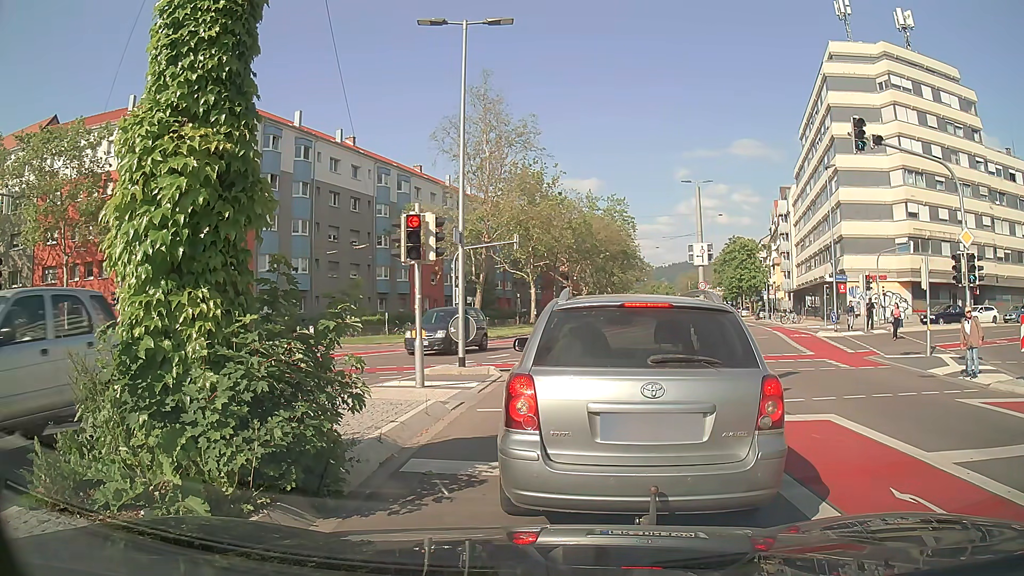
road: secondary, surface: asphalt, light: Day
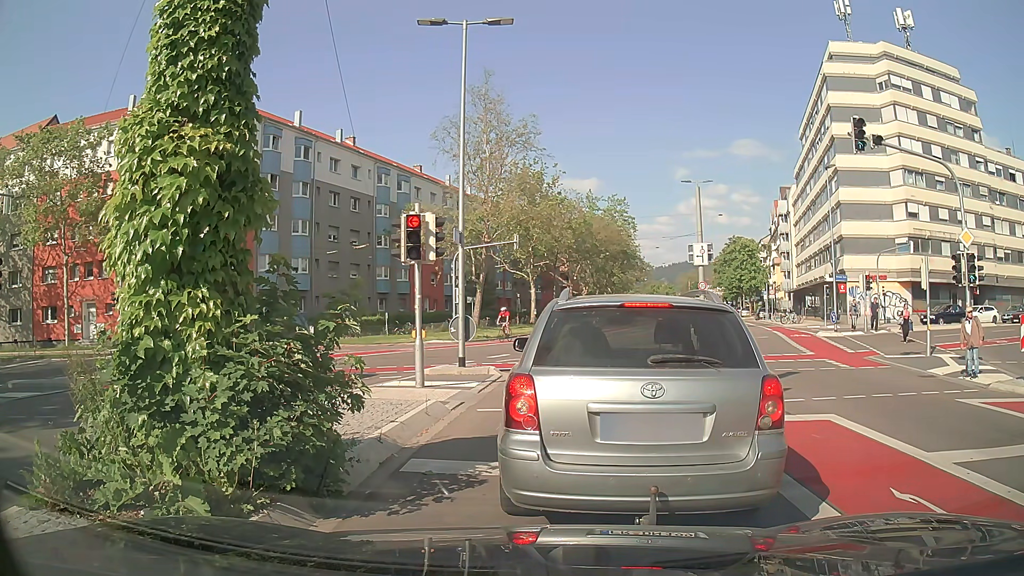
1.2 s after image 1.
(0.0, 0.0) m; 0°
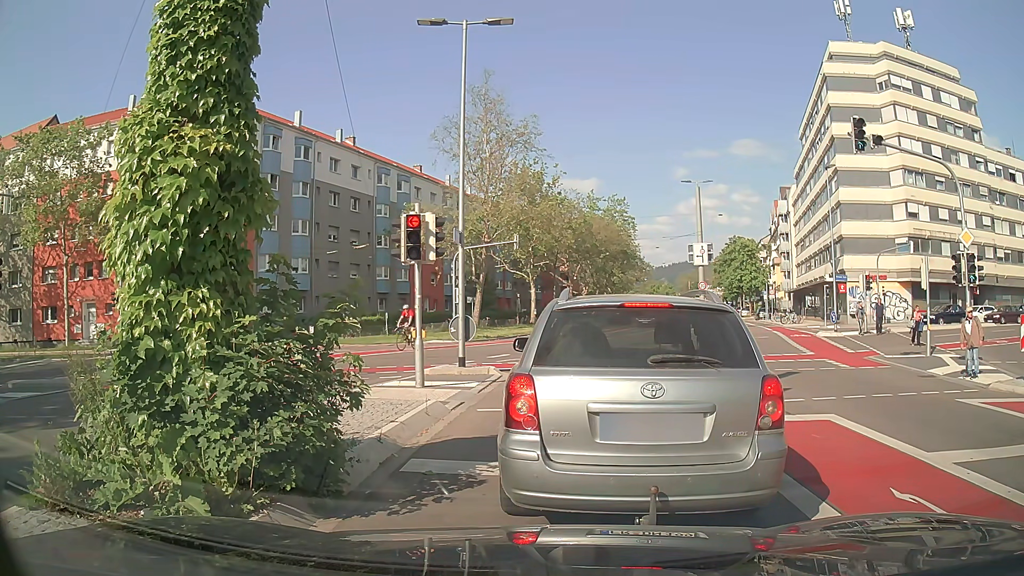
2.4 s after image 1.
(0.0, 0.0) m; 0°
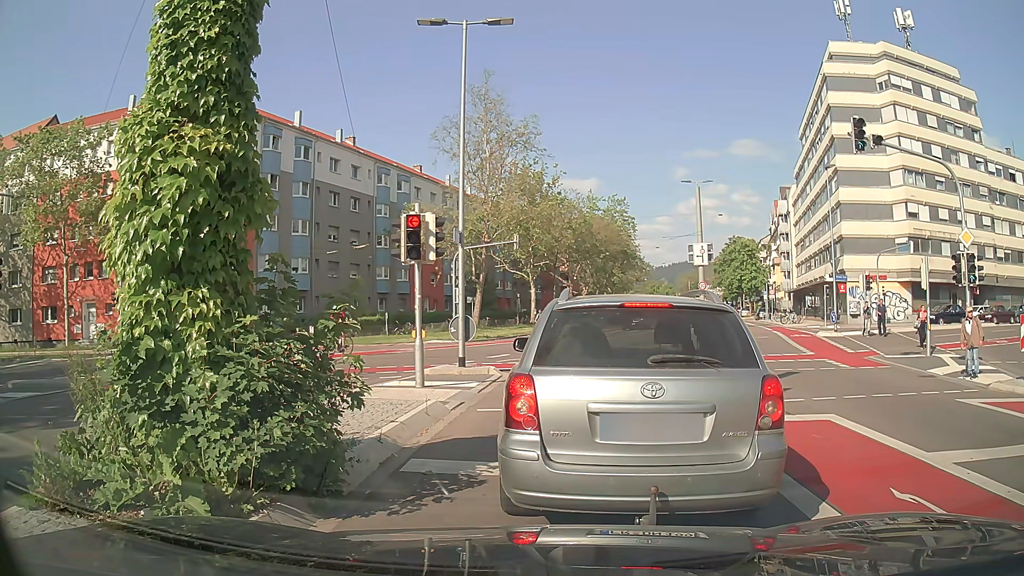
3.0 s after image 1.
(0.0, 0.0) m; 0°
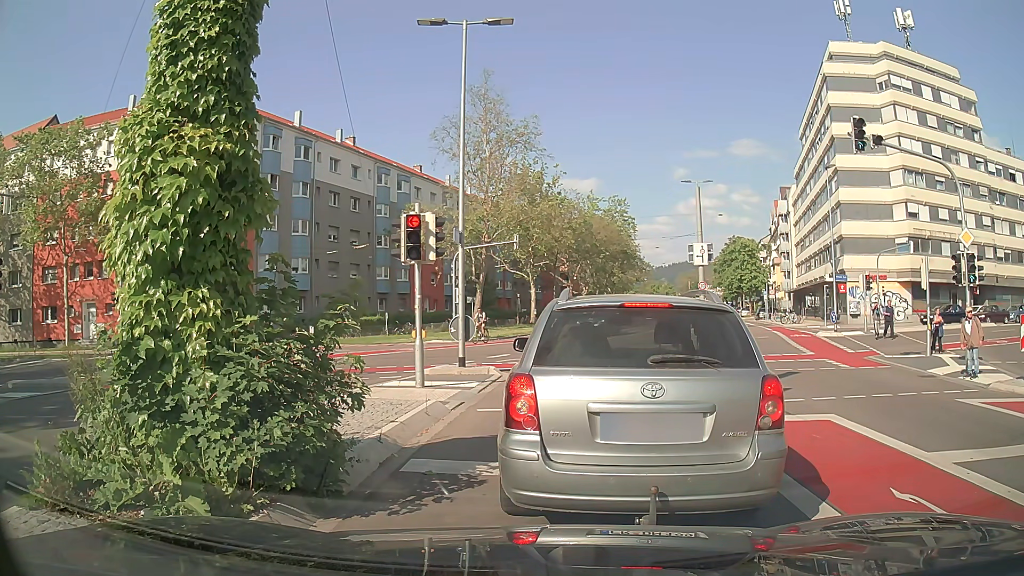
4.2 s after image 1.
(0.0, 0.0) m; 0°
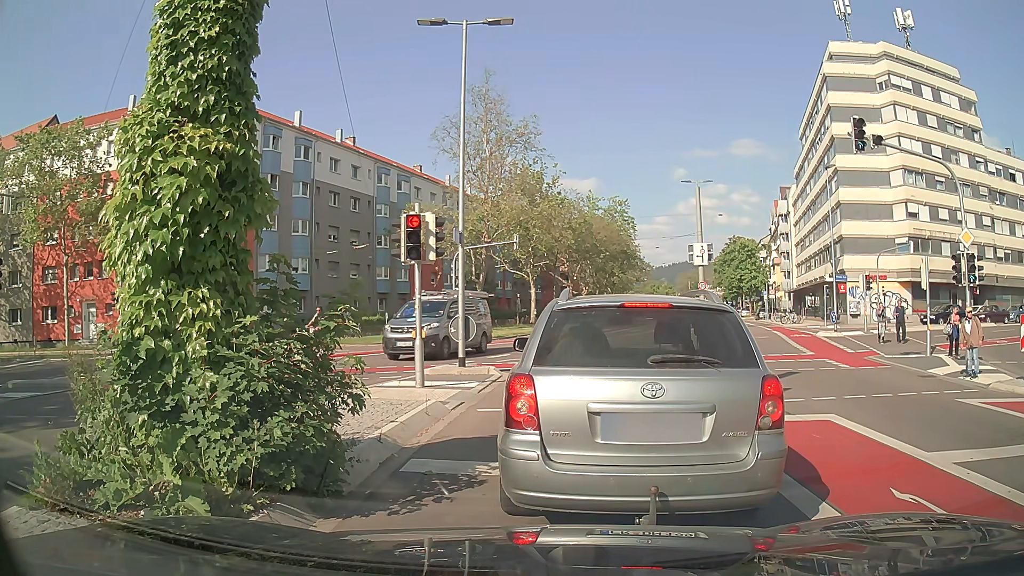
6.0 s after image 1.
(0.0, 0.0) m; 0°
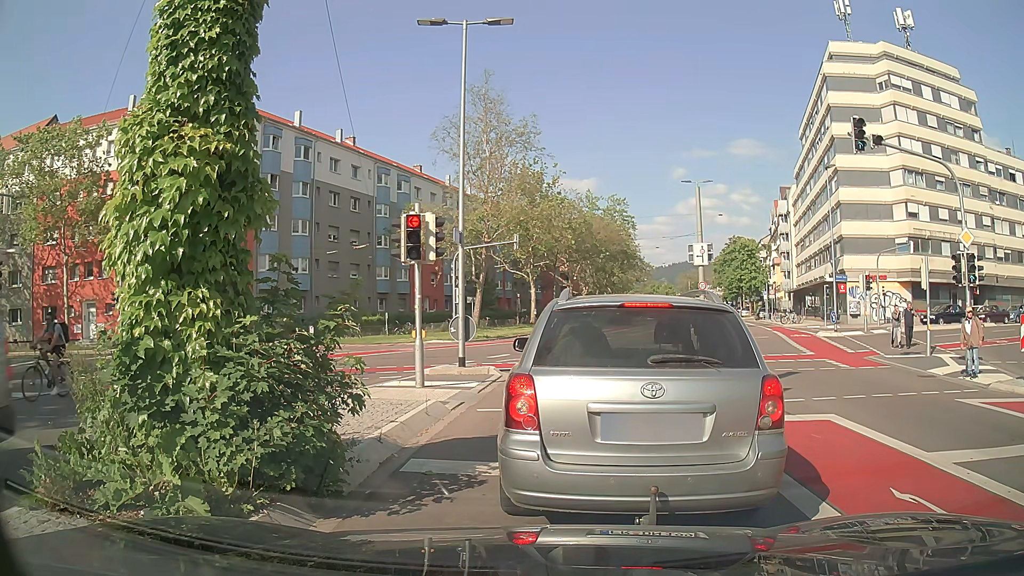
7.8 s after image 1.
(0.0, 0.0) m; 0°
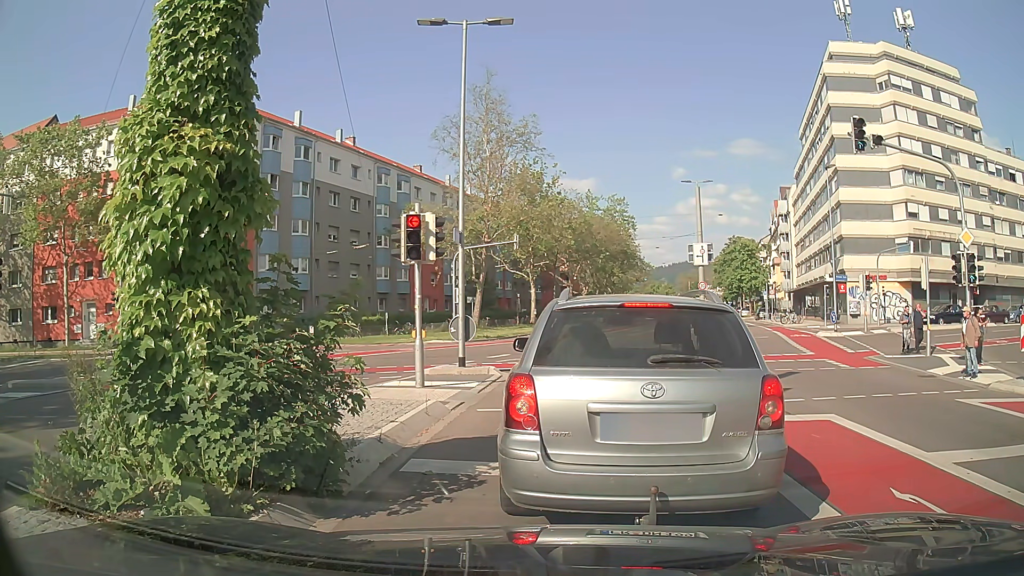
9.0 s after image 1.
(0.0, 0.0) m; 0°
